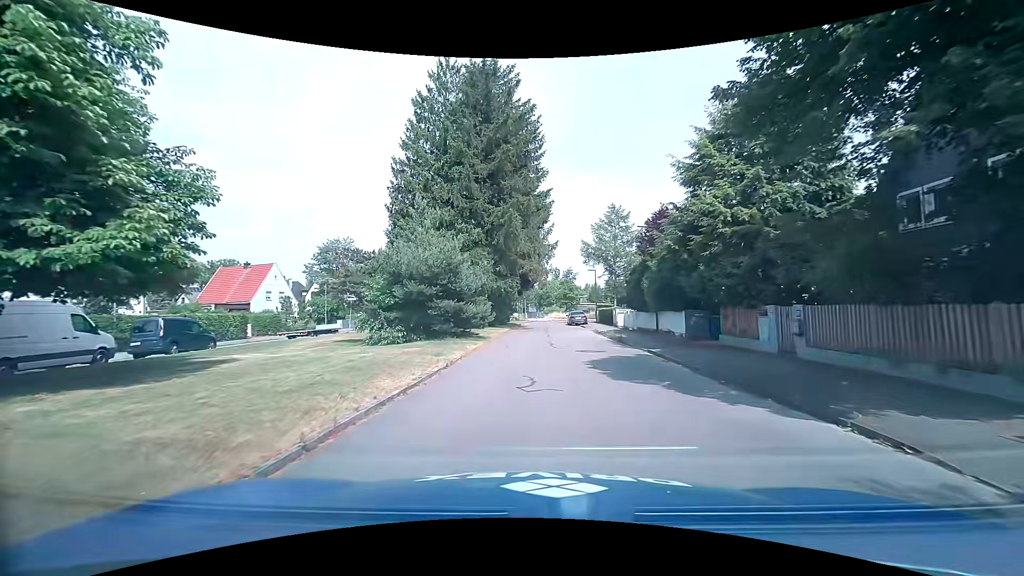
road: residential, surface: asphalt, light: Day
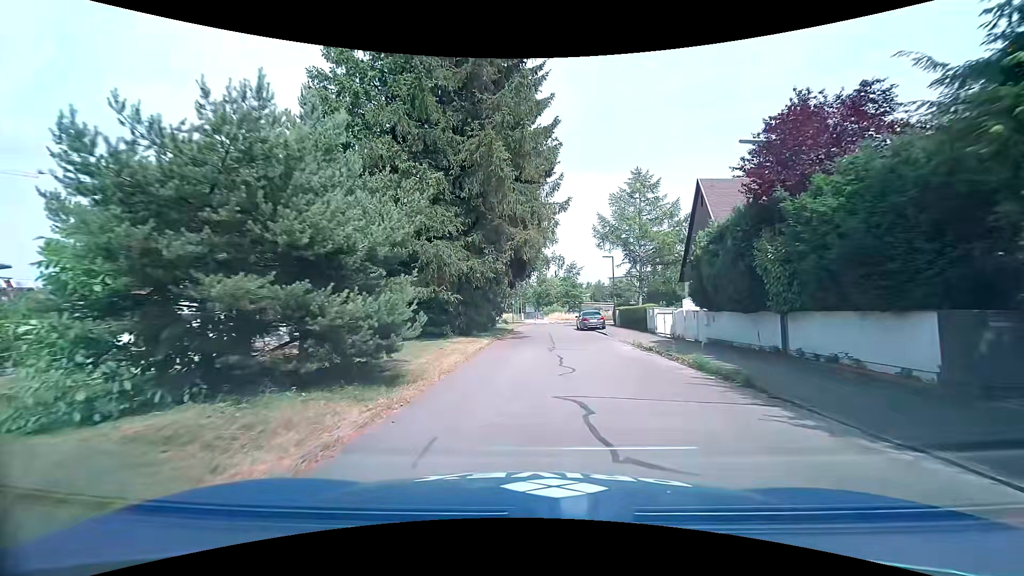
(+0.1, +14.1) m; +1°
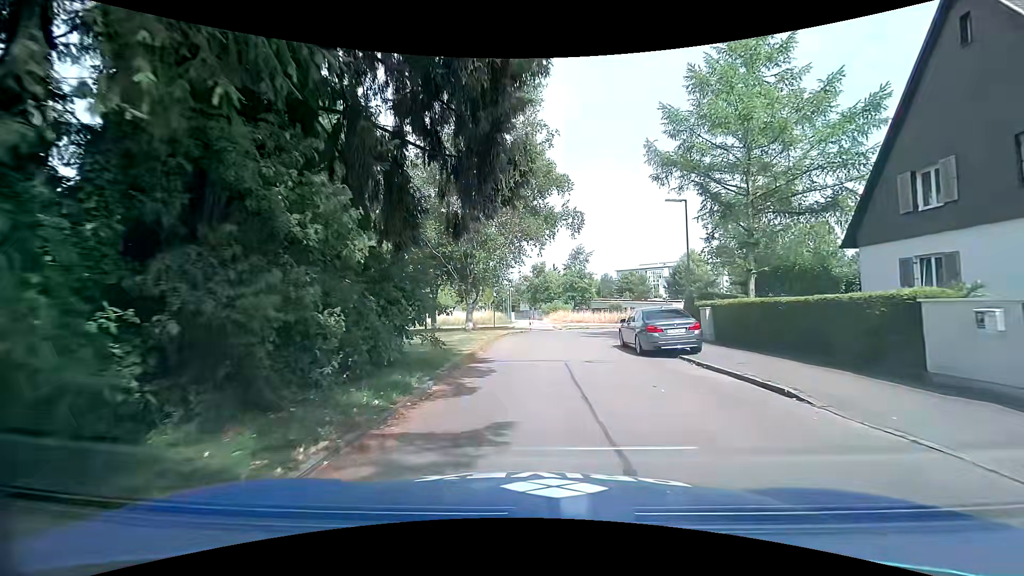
(+0.1, +21.9) m; +1°
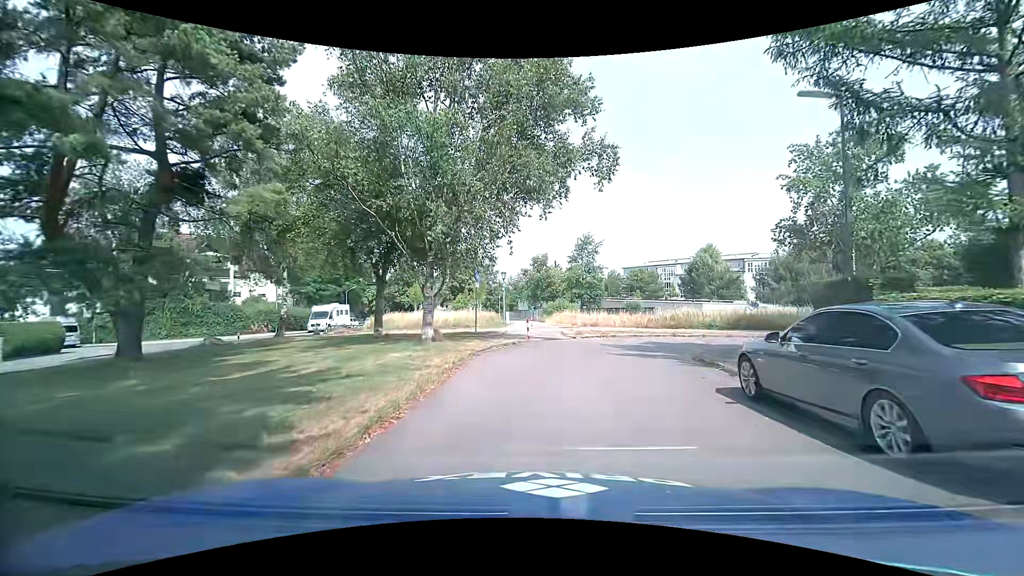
(-0.2, +10.8) m; -1°
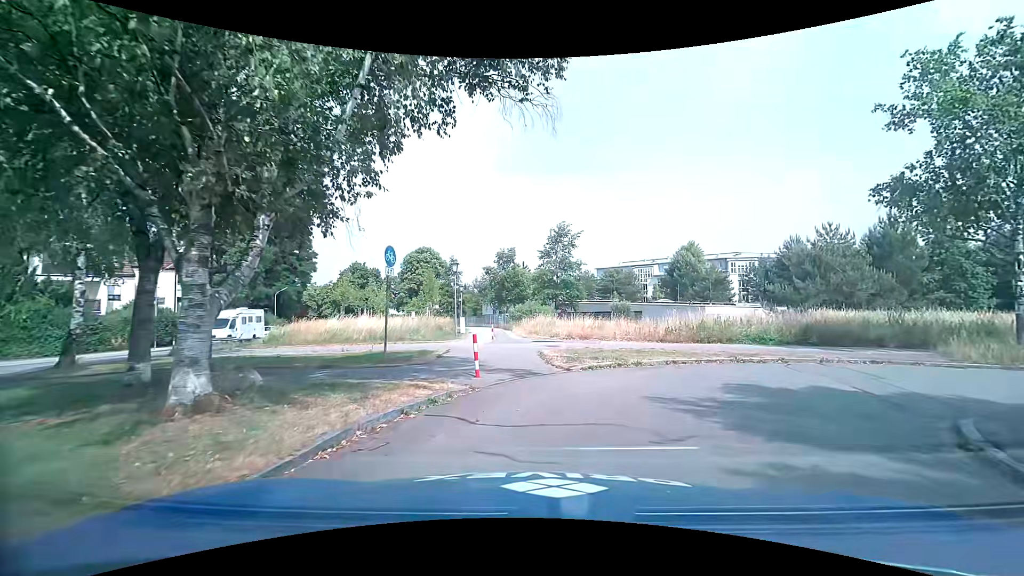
(+0.1, +10.4) m; +2°
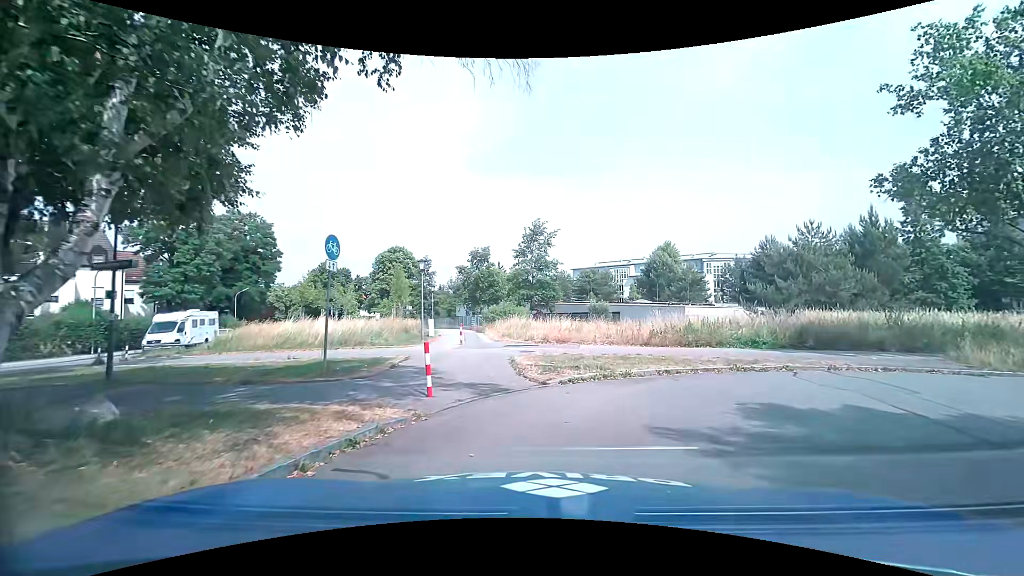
(+0.1, +2.0) m; +2°
